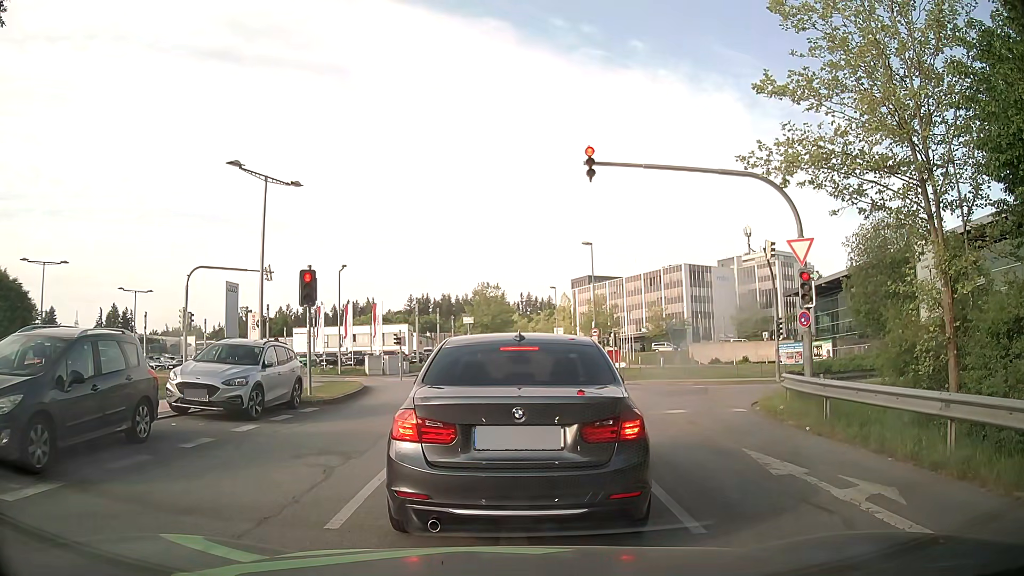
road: residential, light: Day
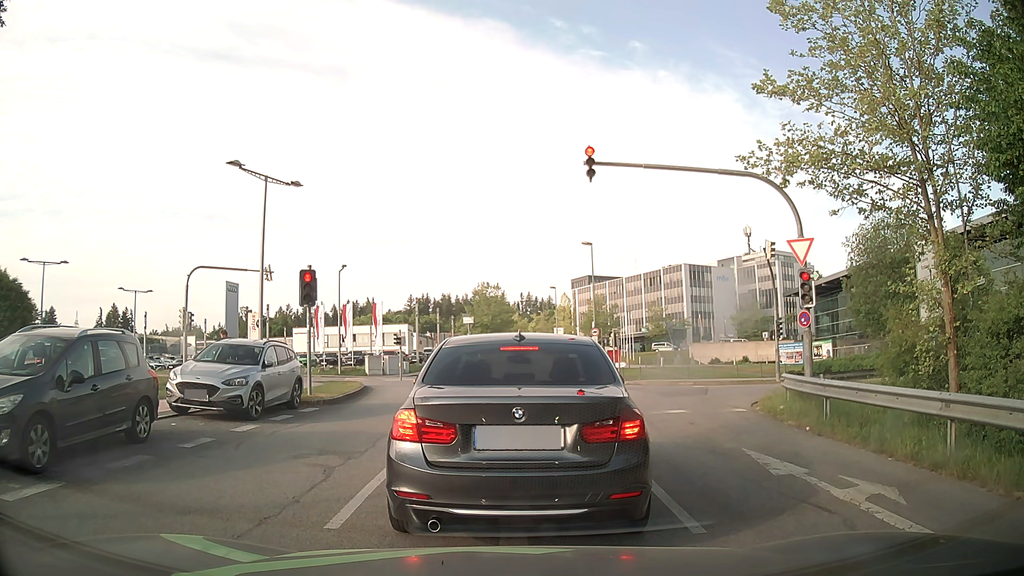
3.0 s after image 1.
(0.0, +0.1) m; 0°
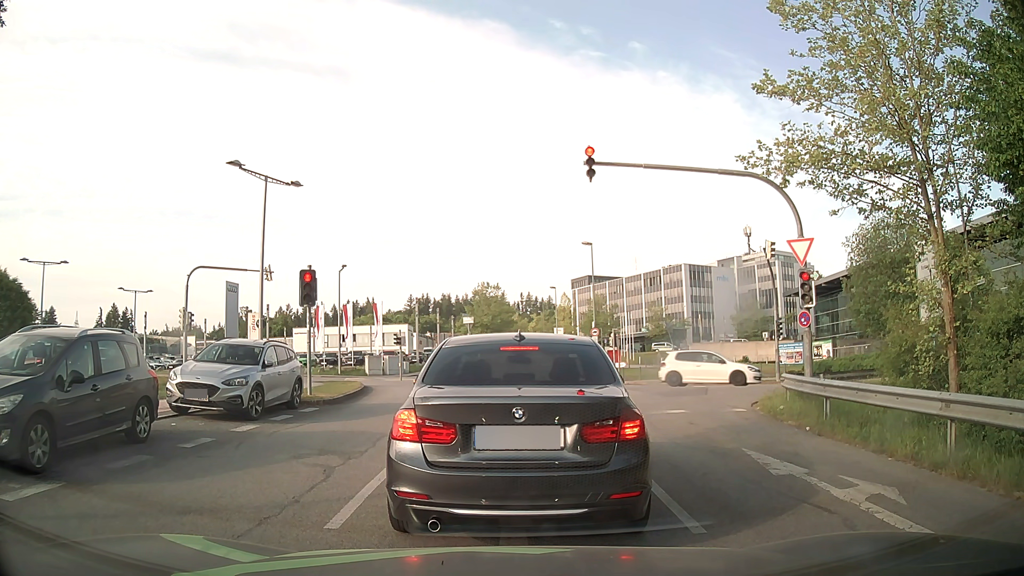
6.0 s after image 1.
(0.0, 0.0) m; 0°
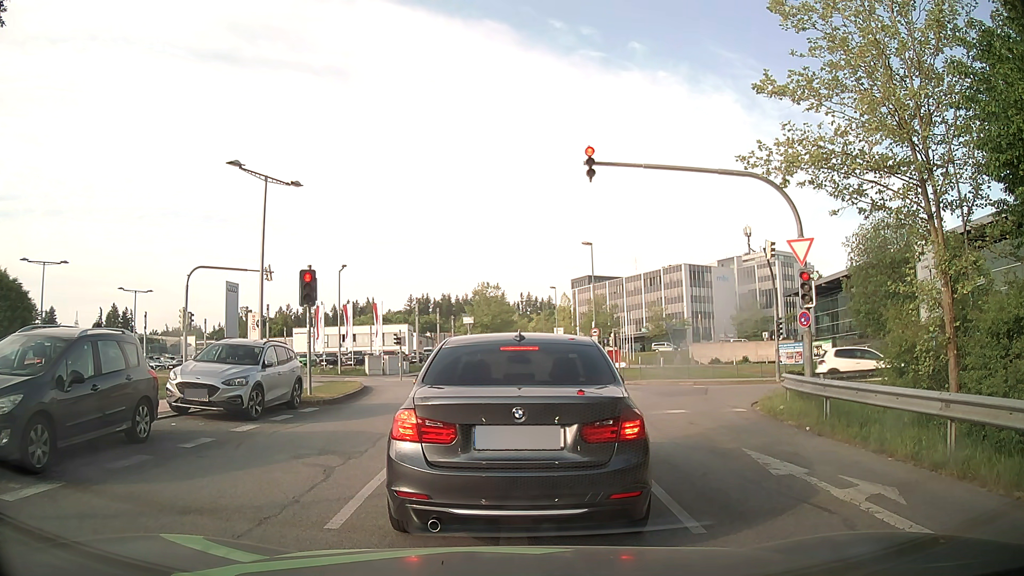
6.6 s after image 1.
(0.0, 0.0) m; 0°
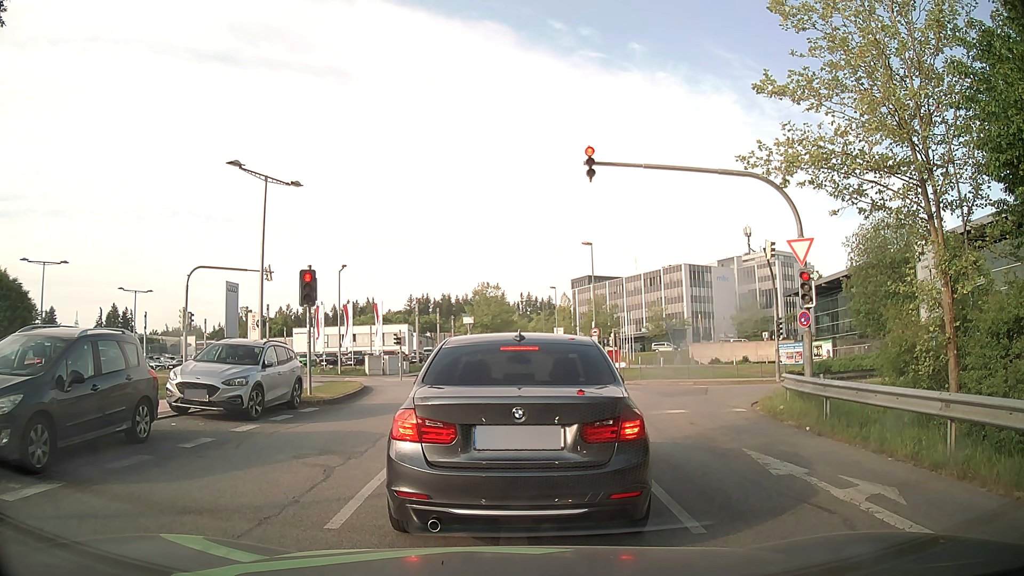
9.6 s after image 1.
(0.0, 0.0) m; 0°
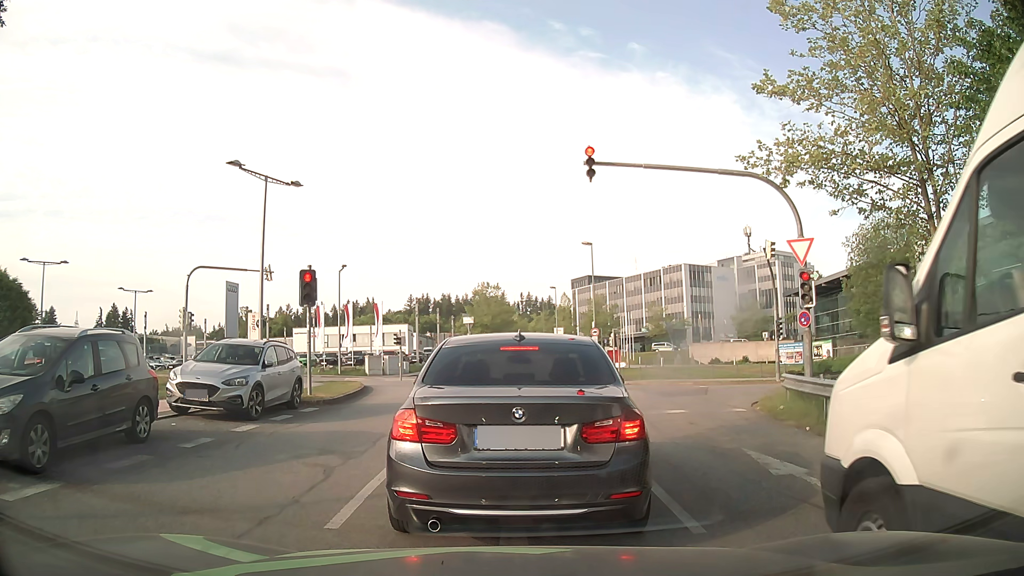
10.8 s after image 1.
(0.0, 0.0) m; 0°
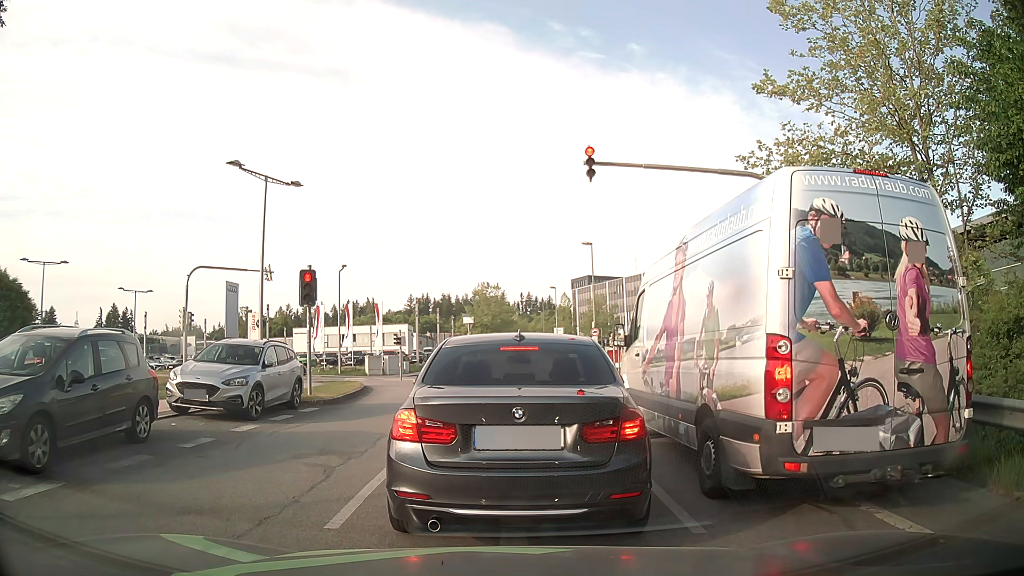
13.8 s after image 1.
(0.0, 0.0) m; 0°
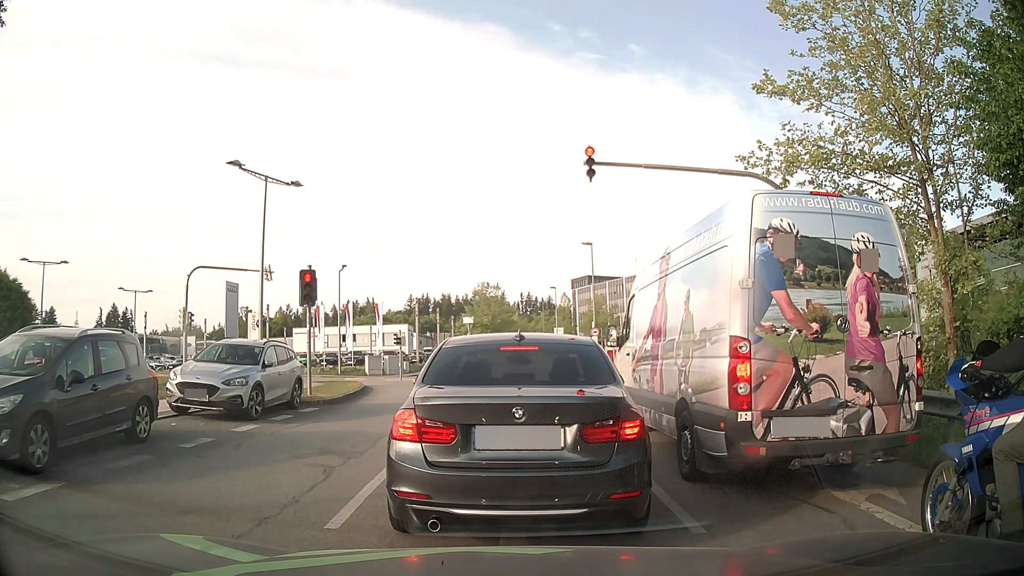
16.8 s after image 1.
(0.0, 0.0) m; 0°
(0, +10) (0, +20) (-2, +30) (-6, +39) (-13, +46) (-21, +51) (-30, +56) (-39, +61) (-48, +65) (-57, +70) m
